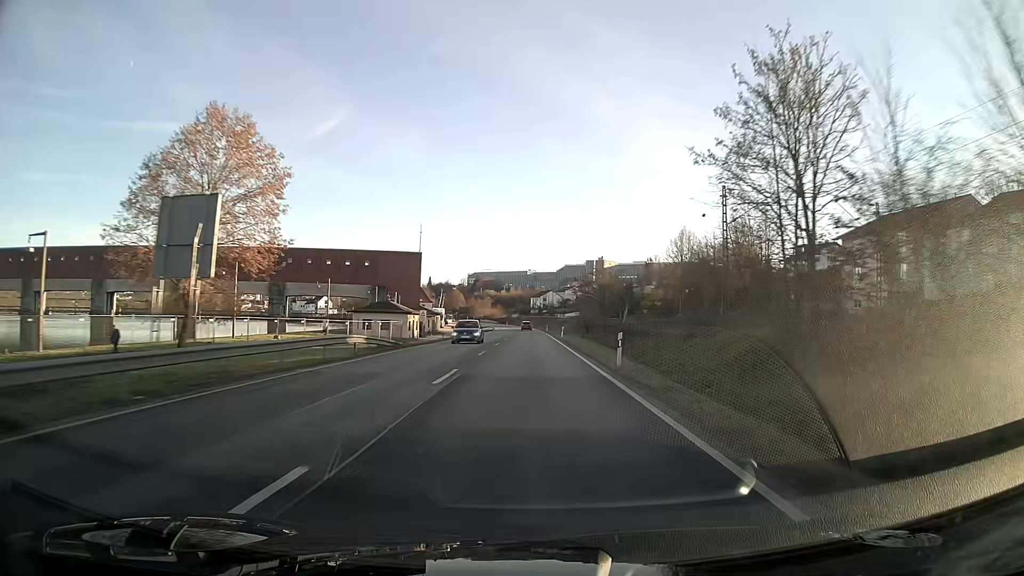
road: primary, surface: asphalt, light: Day
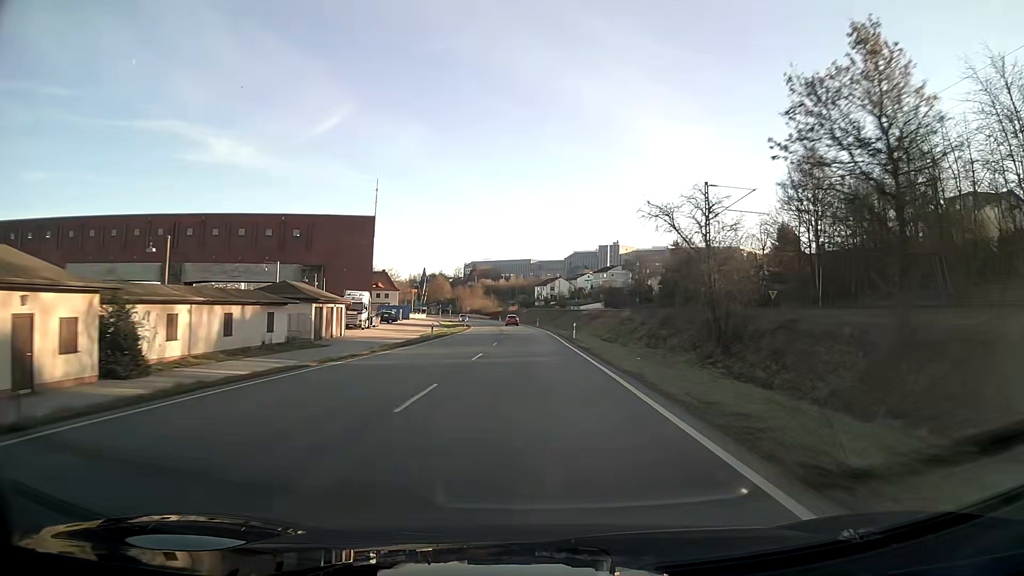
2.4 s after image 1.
(-0.3, +64.8) m; 0°
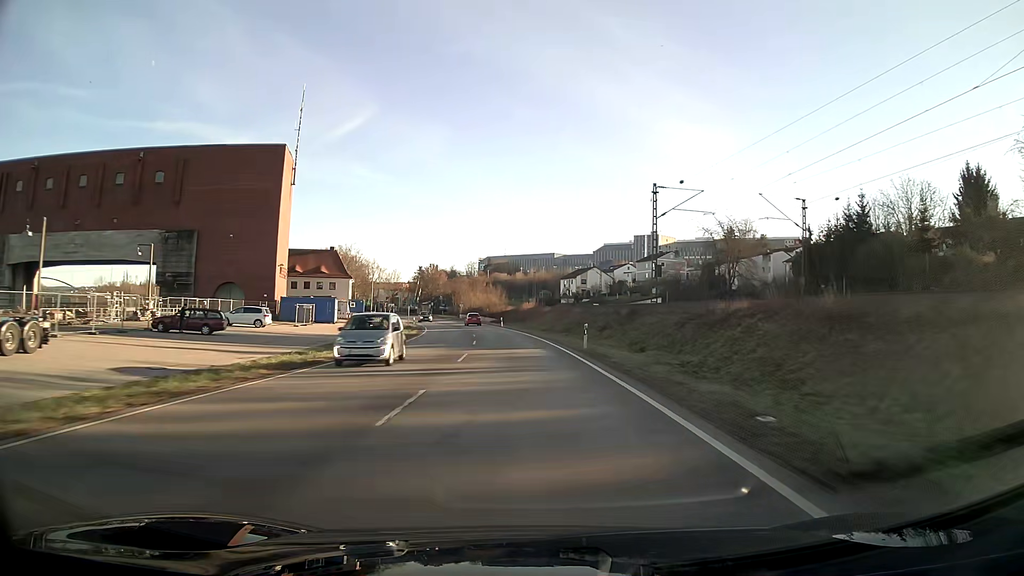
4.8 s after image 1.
(-0.9, +61.2) m; -3°
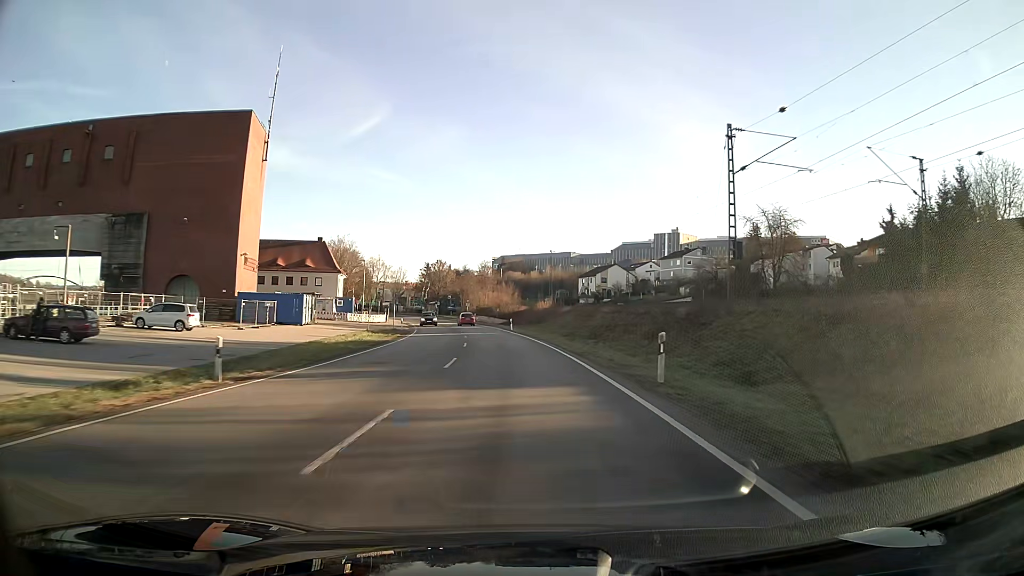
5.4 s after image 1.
(-0.2, +14.7) m; -2°
